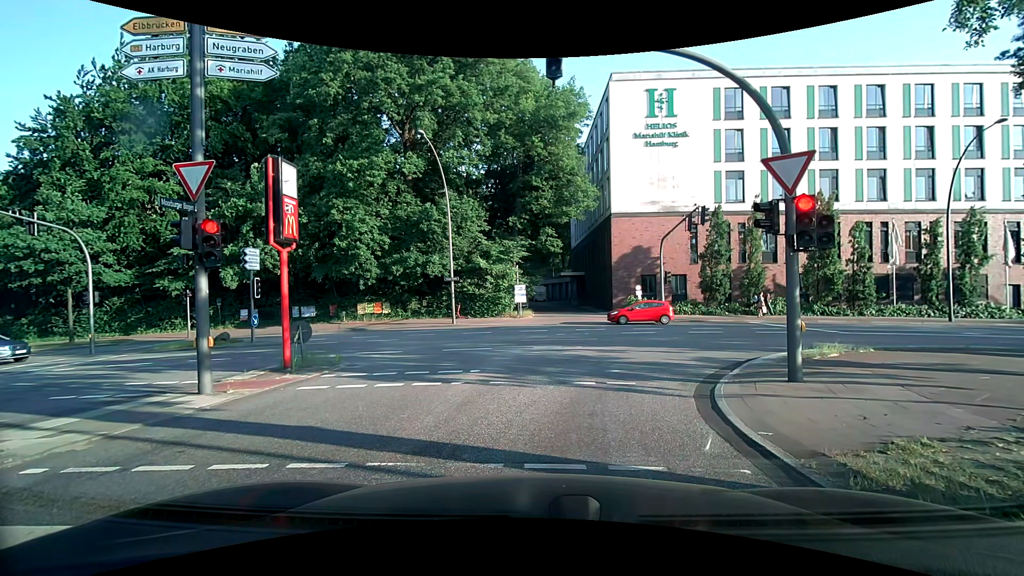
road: secondary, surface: asphalt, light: Day
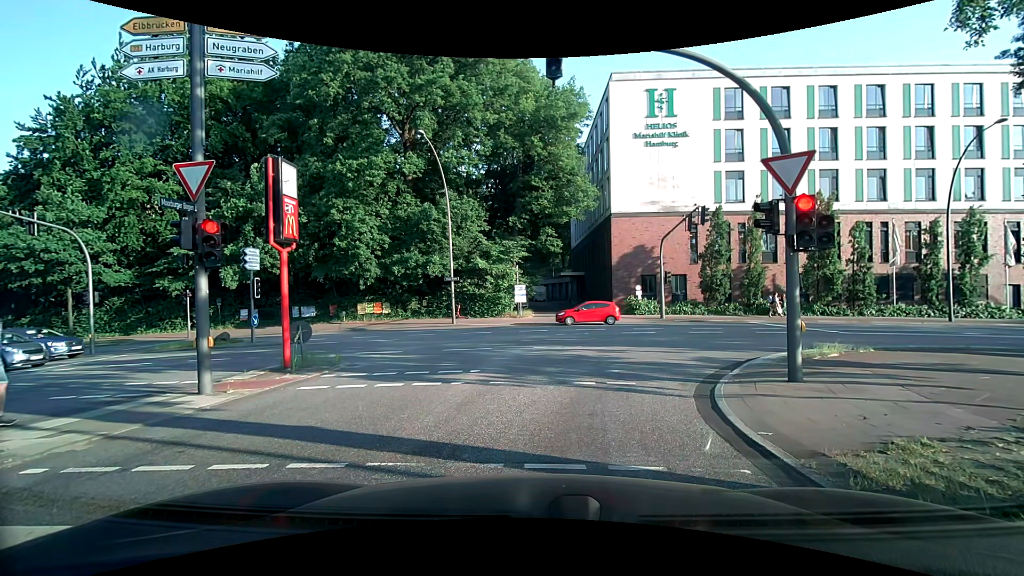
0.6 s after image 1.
(0.0, 0.0) m; 0°
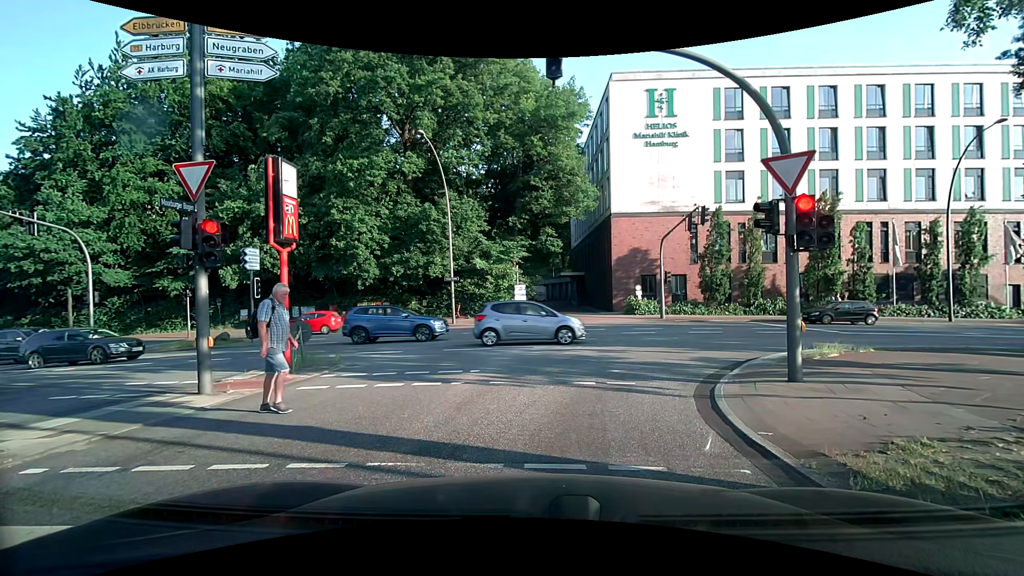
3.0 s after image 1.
(0.0, 0.0) m; 0°
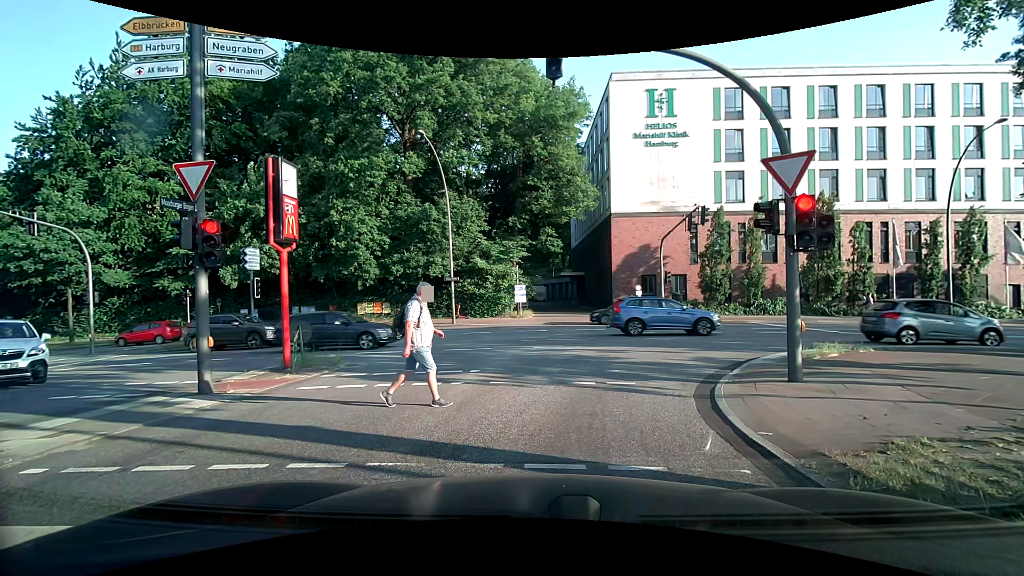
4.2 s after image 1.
(0.0, 0.0) m; 0°
